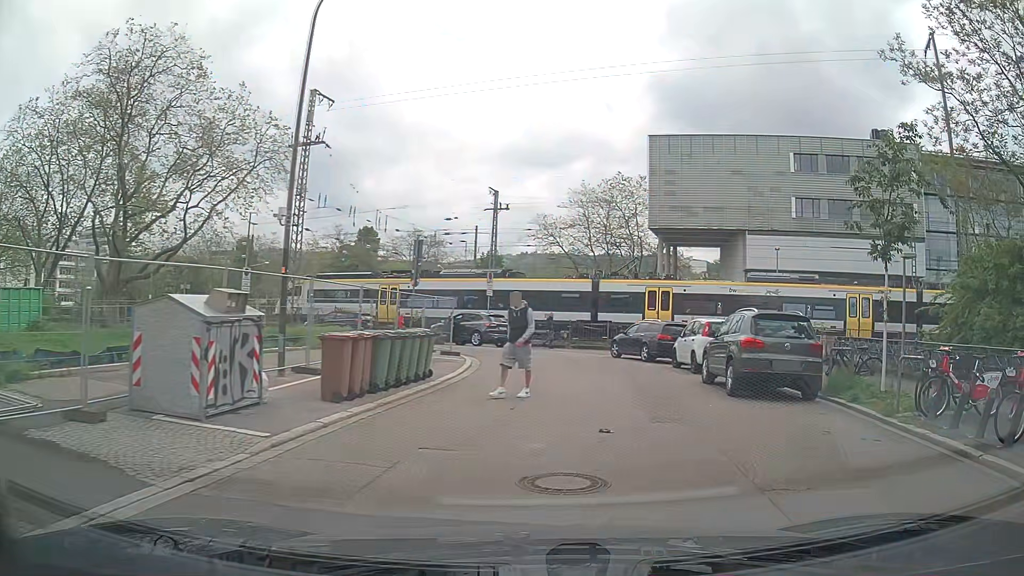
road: residential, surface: asphalt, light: Day
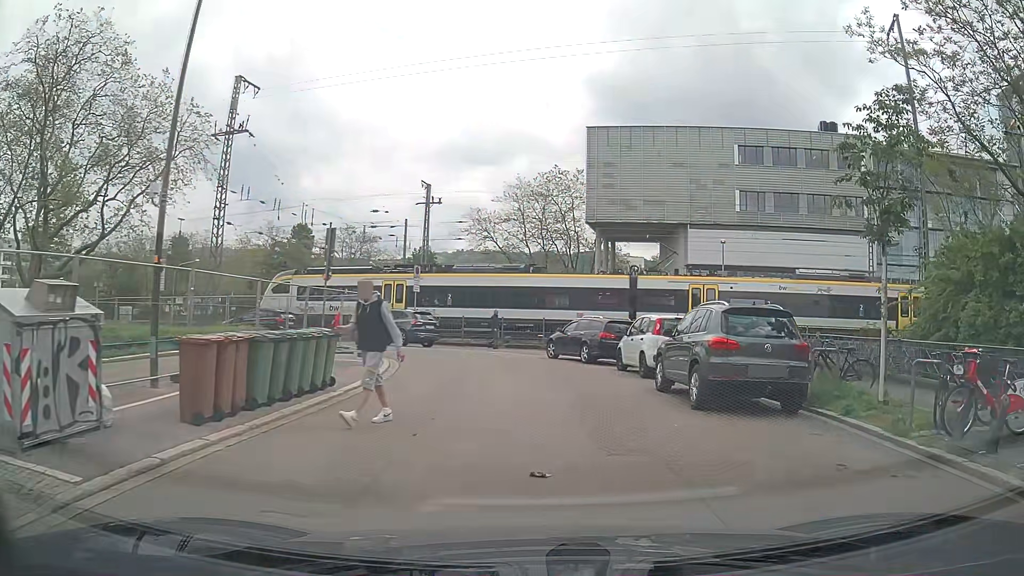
(+0.2, +2.5) m; +7°
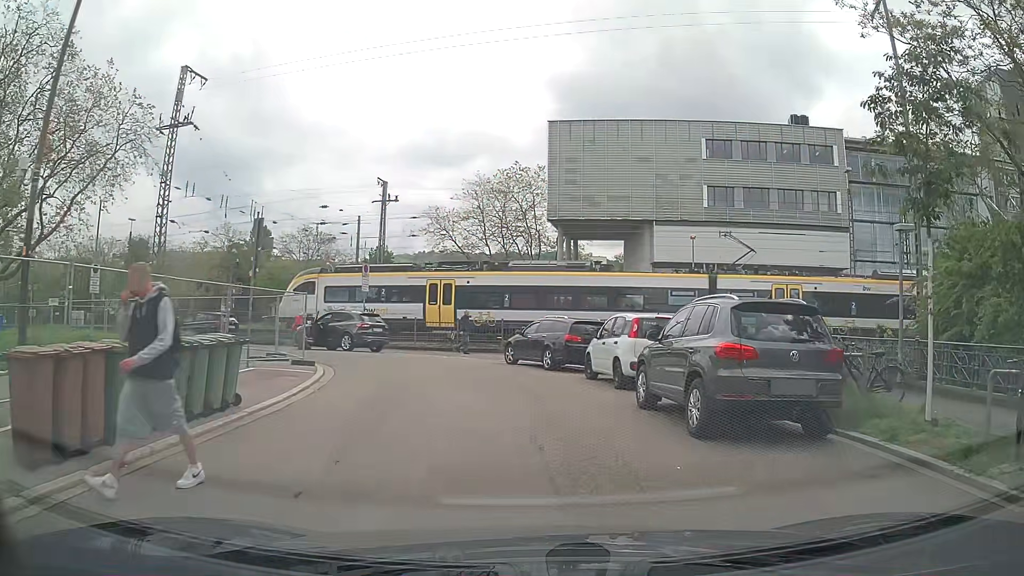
(0.0, +2.6) m; +2°
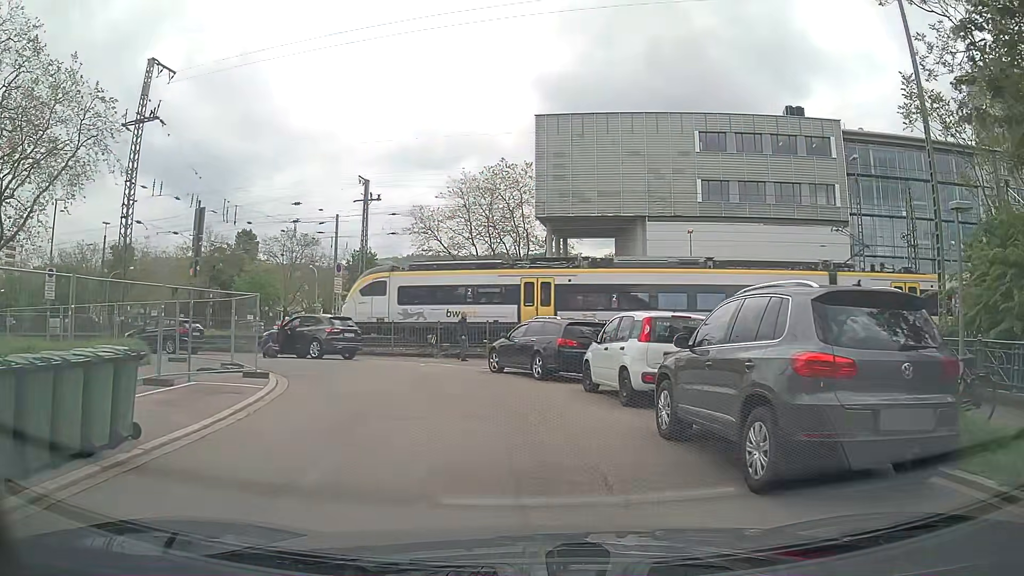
(0.0, +2.7) m; 0°
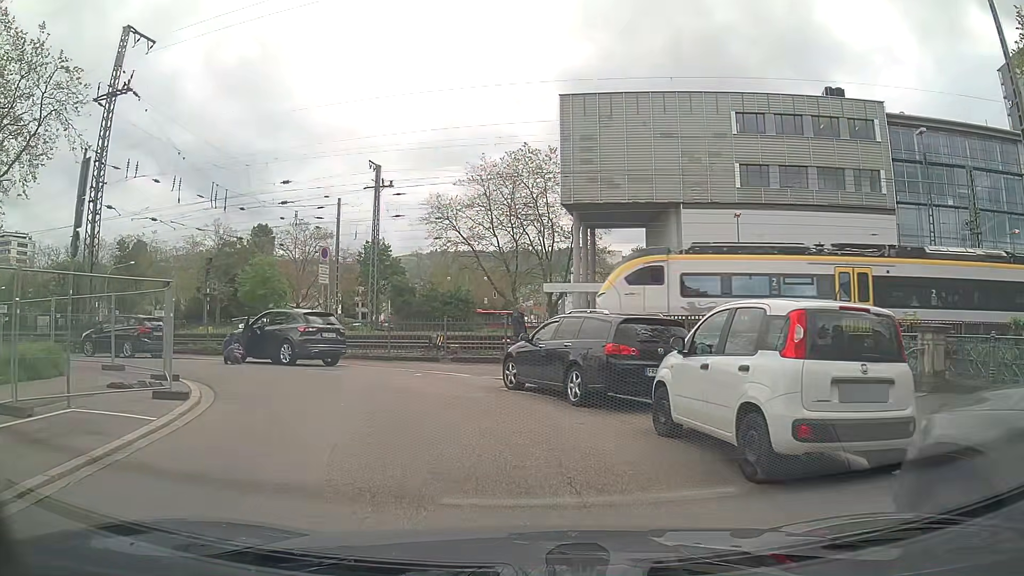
(+0.1, +5.2) m; -2°
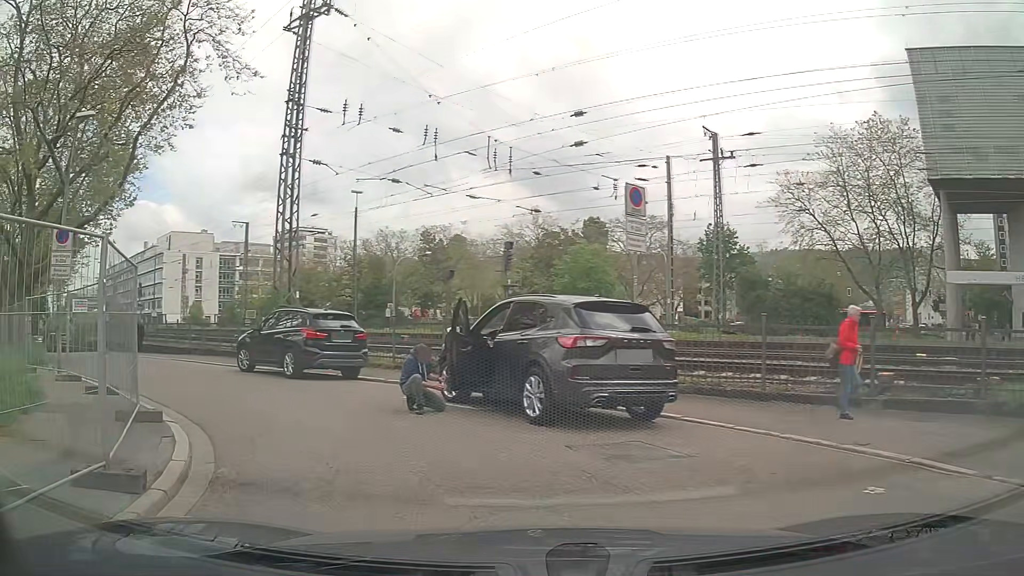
(-1.8, +11.0) m; -30°
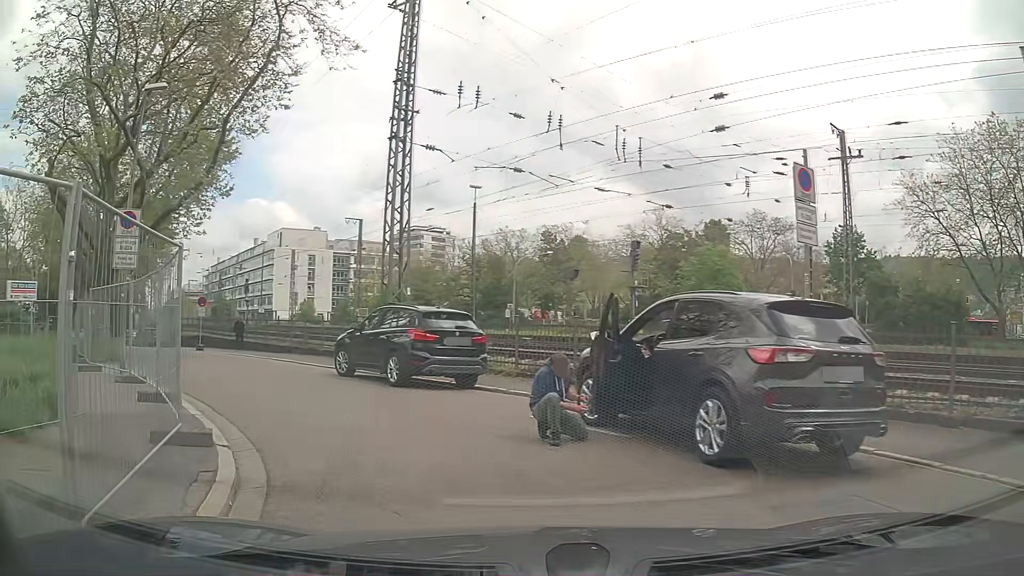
(-0.2, +2.2) m; -8°
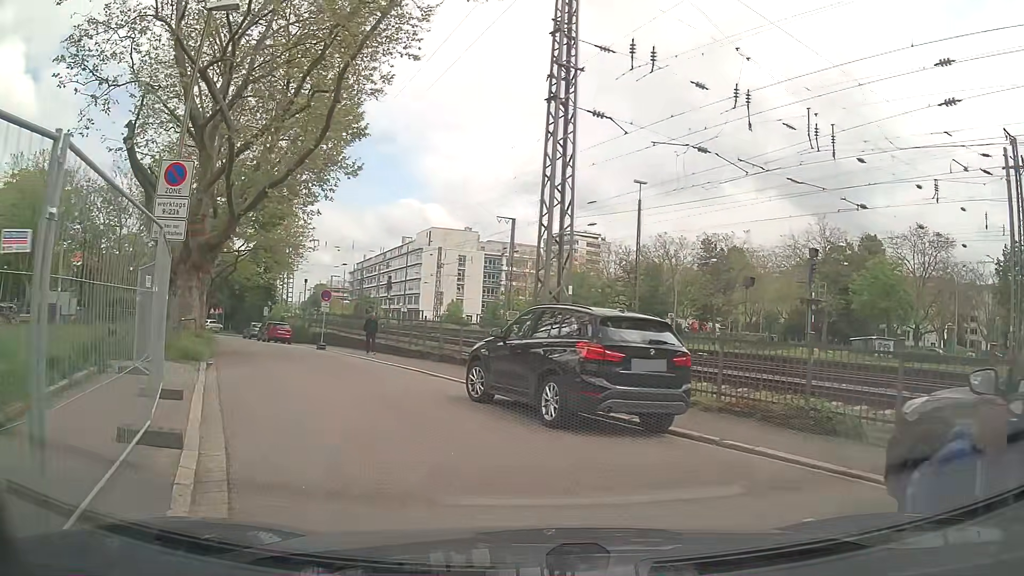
(-0.6, +4.5) m; -14°
